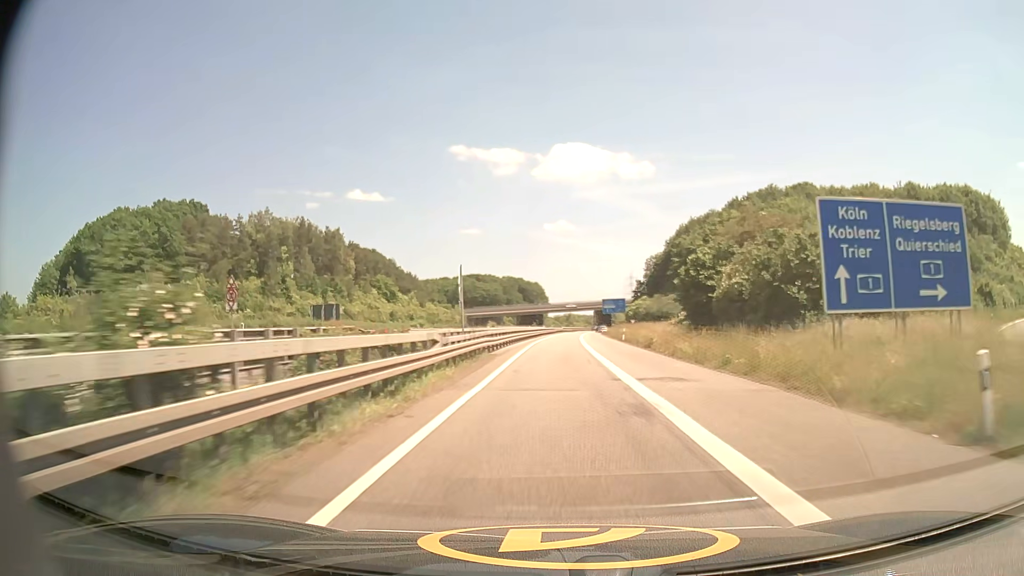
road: motorway_link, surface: asphalt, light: Day
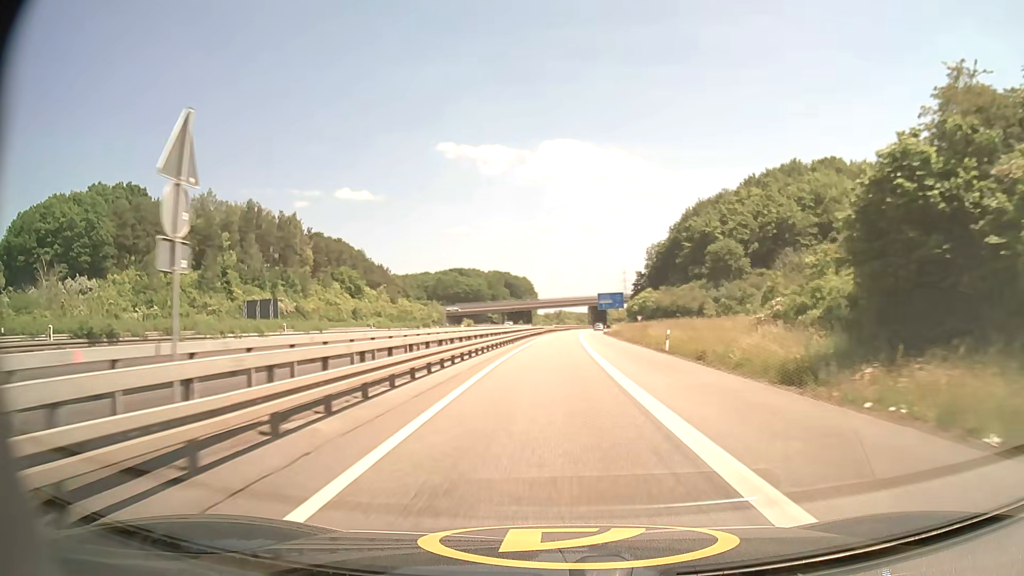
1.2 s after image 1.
(+0.2, +25.7) m; +1°
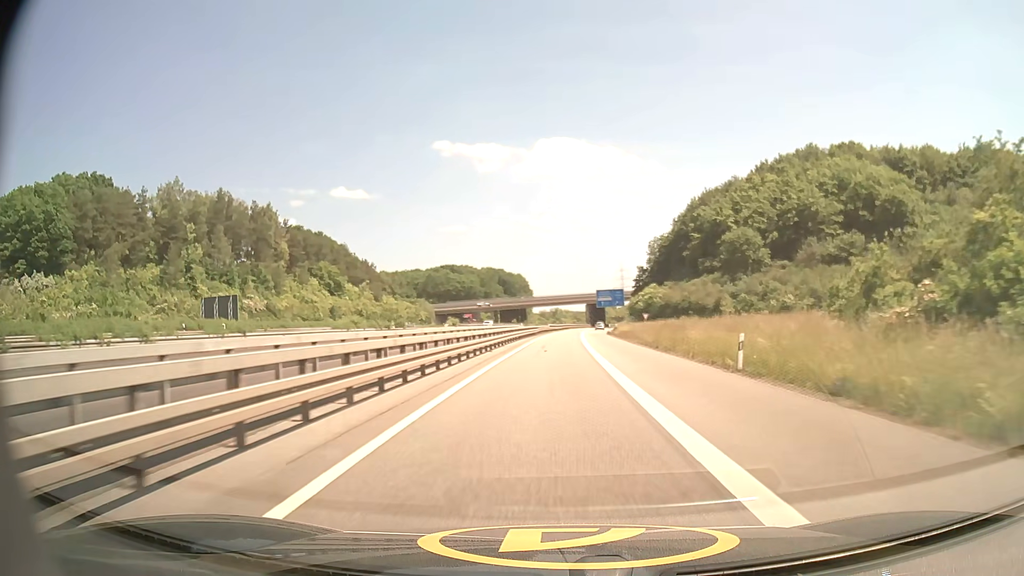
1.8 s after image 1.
(0.0, +12.9) m; 0°
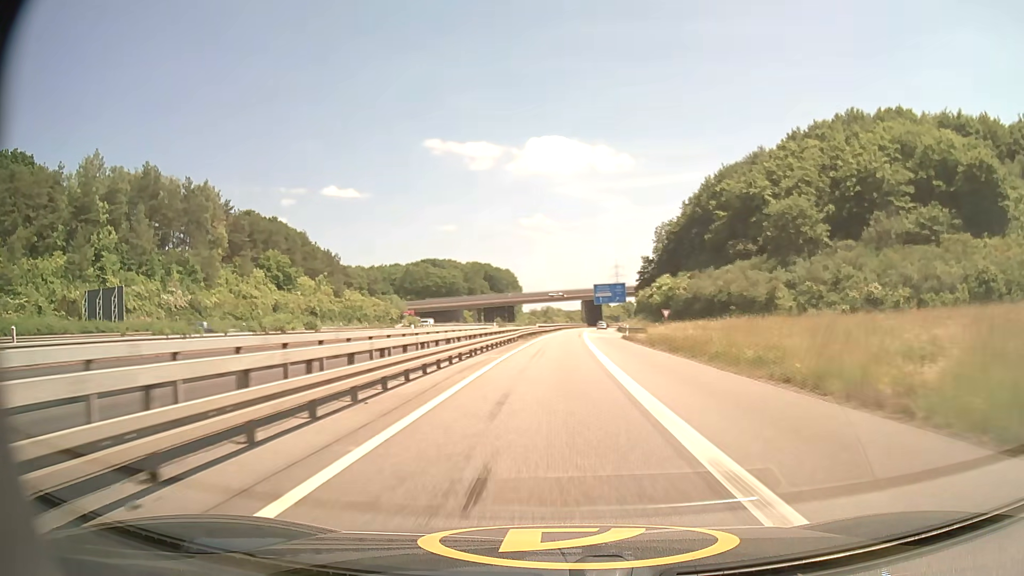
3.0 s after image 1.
(+0.1, +25.8) m; +1°
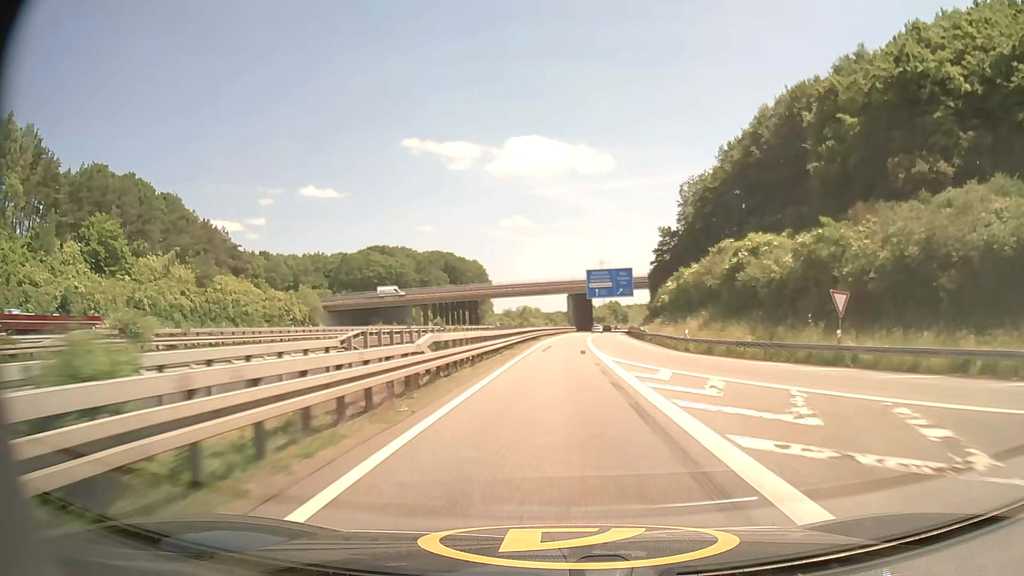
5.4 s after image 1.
(+0.7, +52.6) m; +2°
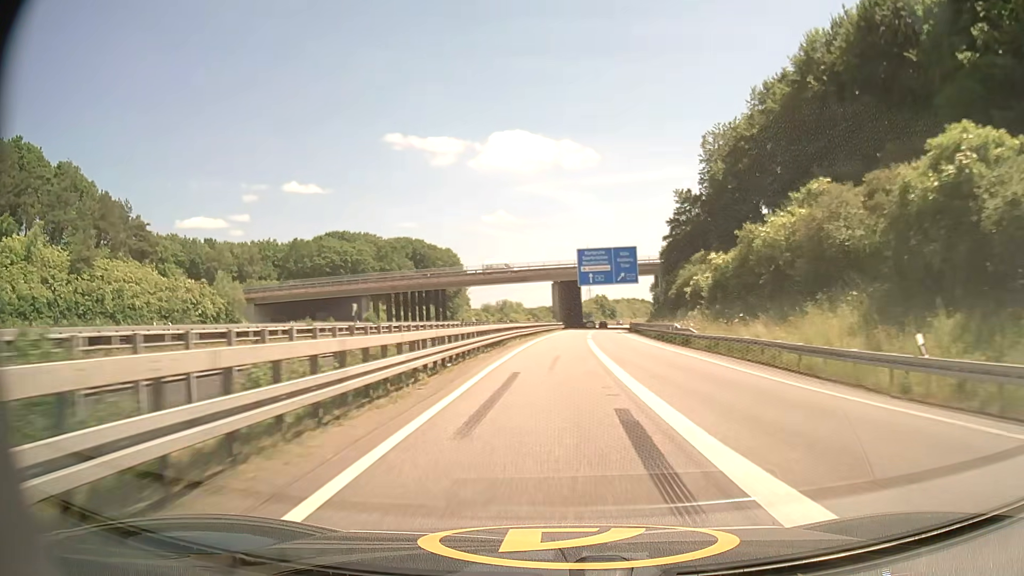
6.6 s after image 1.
(+0.4, +26.9) m; +1°
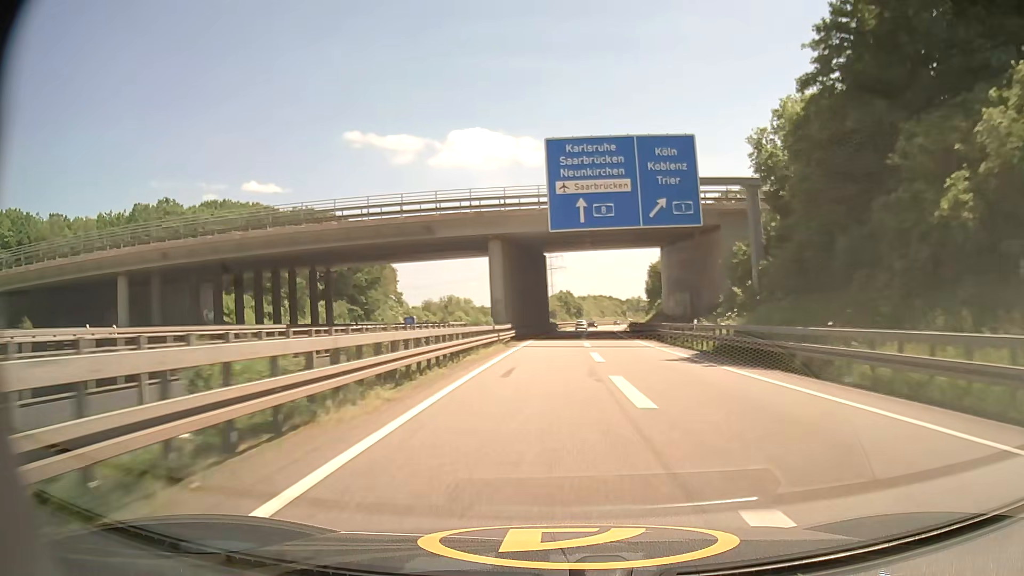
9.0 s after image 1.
(+1.5, +55.3) m; +3°
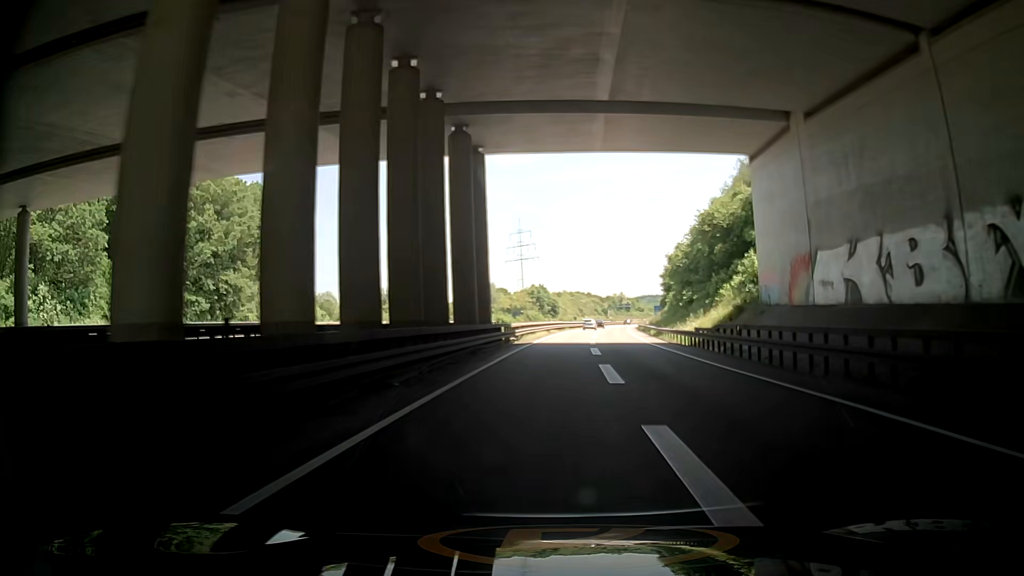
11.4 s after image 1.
(+1.4, +56.1) m; +3°
(0, +10) (-1, +20) (-1, +30) (-1, +40) (-1, +50) (0, +60) (+1, +70) (+2, +80) (+2, +90) (+4, +100) m
